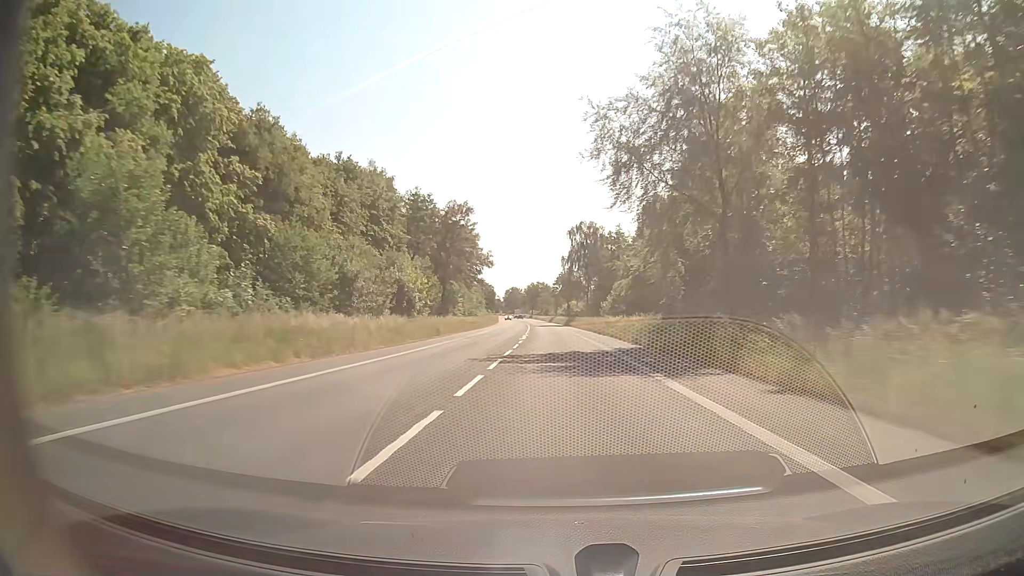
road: secondary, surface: asphalt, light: Day
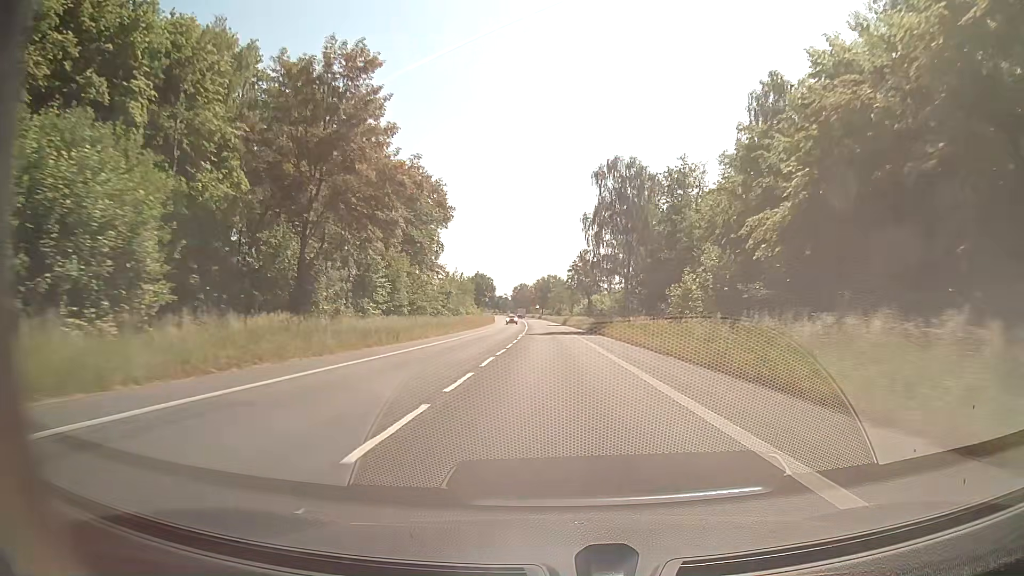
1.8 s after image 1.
(-0.5, +47.4) m; -1°
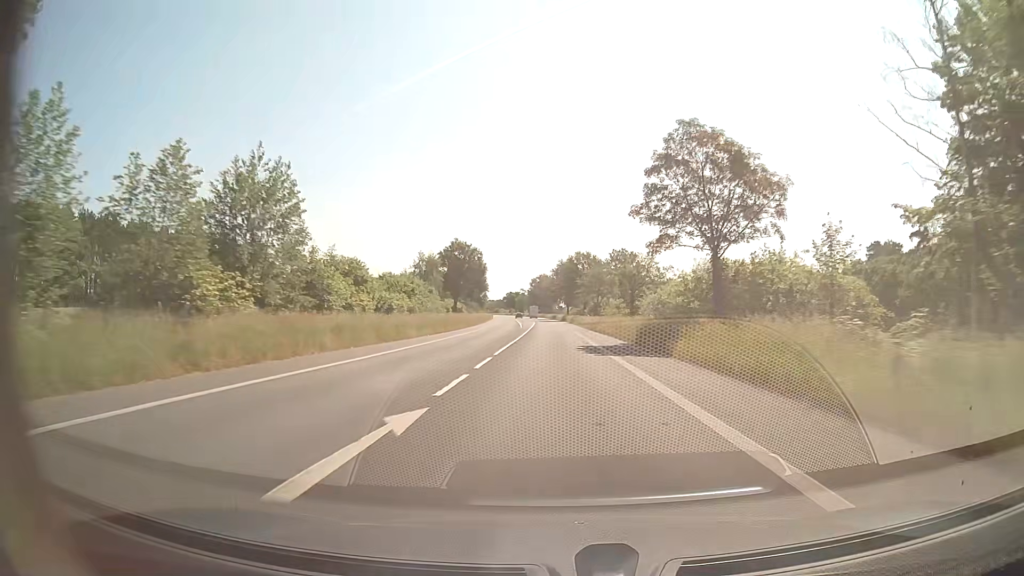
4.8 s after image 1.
(-1.8, +78.9) m; -3°
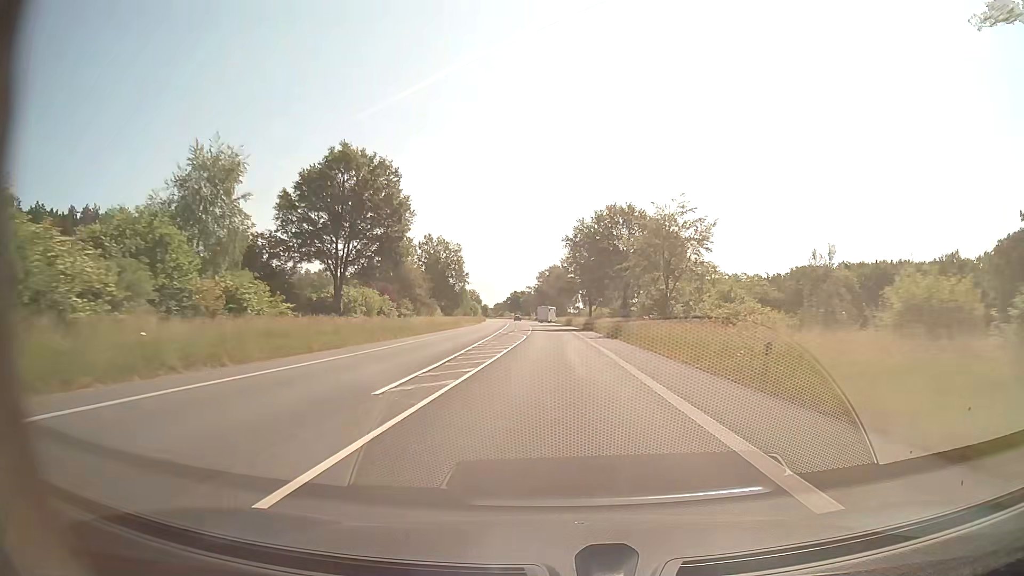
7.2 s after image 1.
(-0.2, +63.2) m; -1°
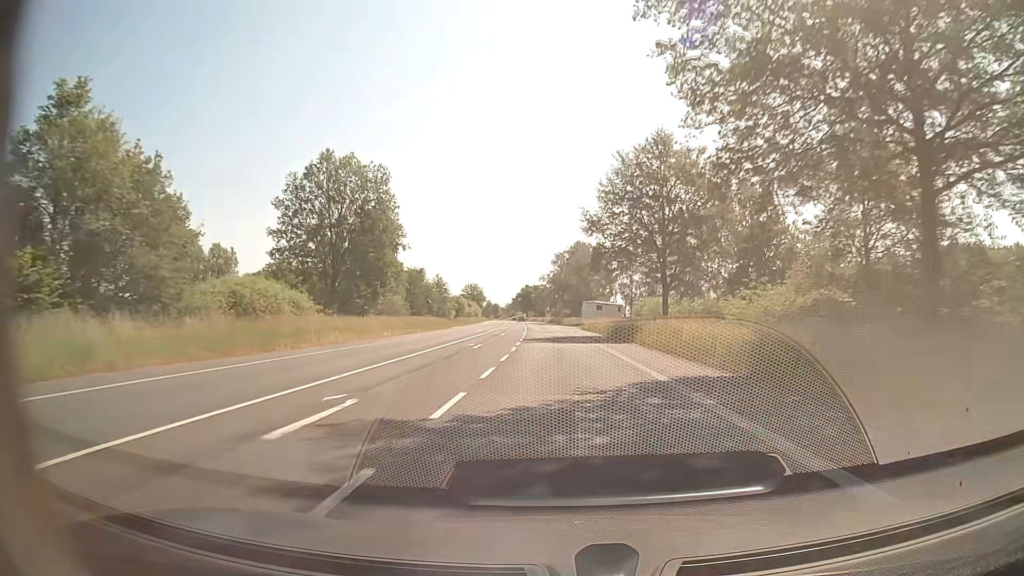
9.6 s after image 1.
(-0.9, +63.2) m; -2°
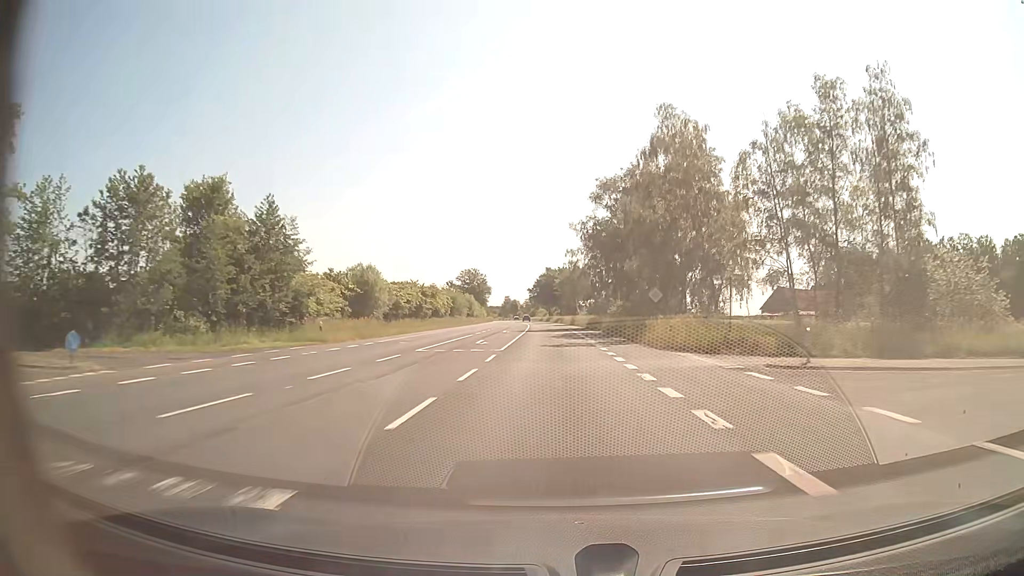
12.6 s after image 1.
(-1.6, +78.9) m; -2°
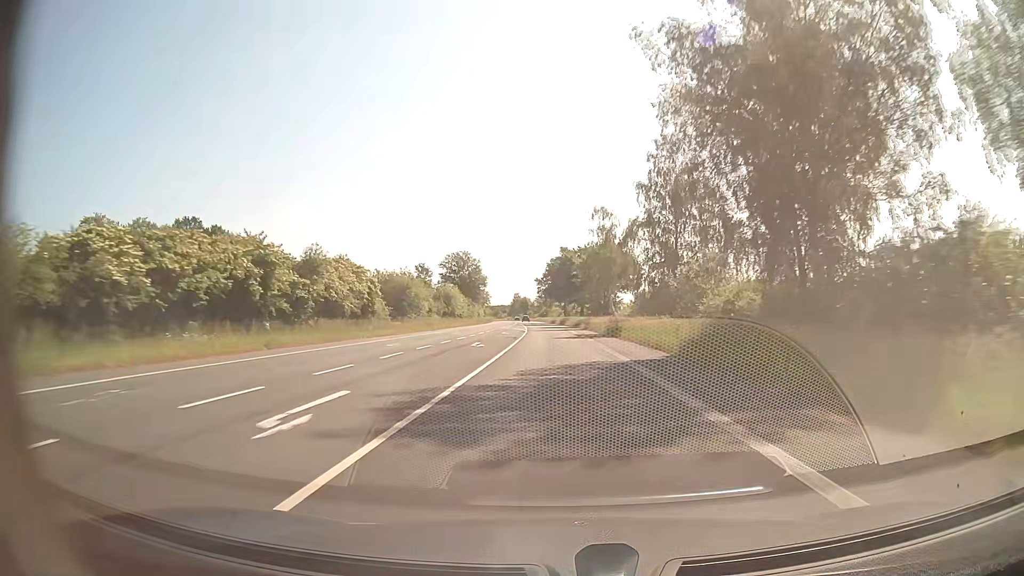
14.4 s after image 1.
(-0.8, +47.3) m; -2°
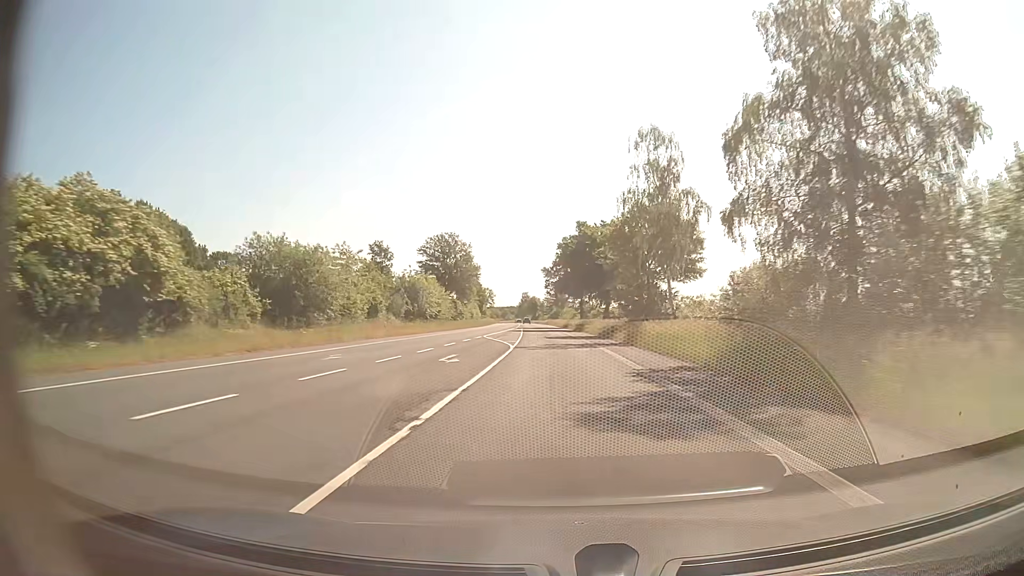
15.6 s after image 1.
(-0.1, +31.6) m; 0°
(0, +10) (0, +20) (0, +30) (-1, +40) (-1, +50) (-1, +60) (-2, +70) (-2, +80) (-3, +90) (-4, +100) m
